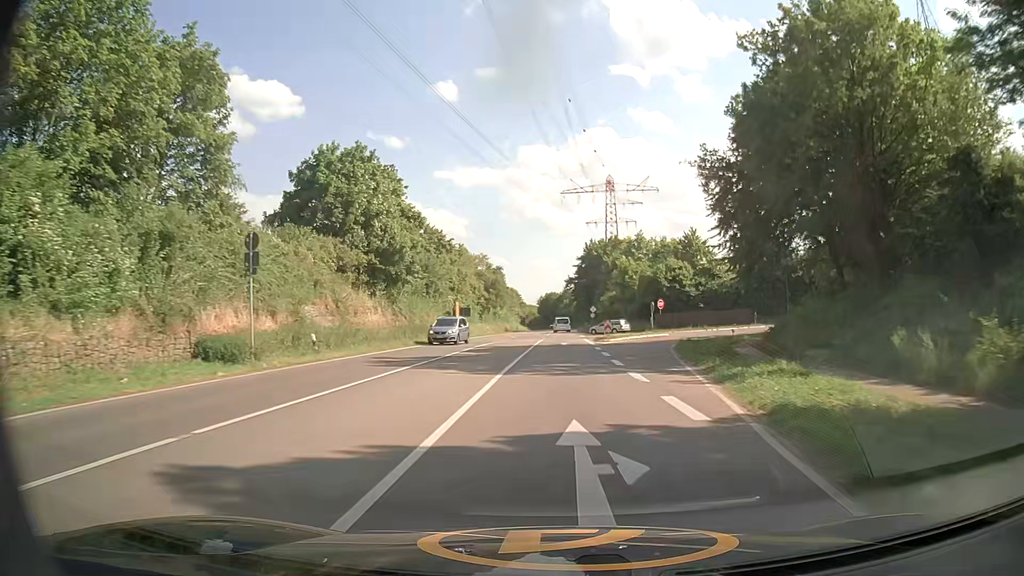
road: secondary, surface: asphalt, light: Day
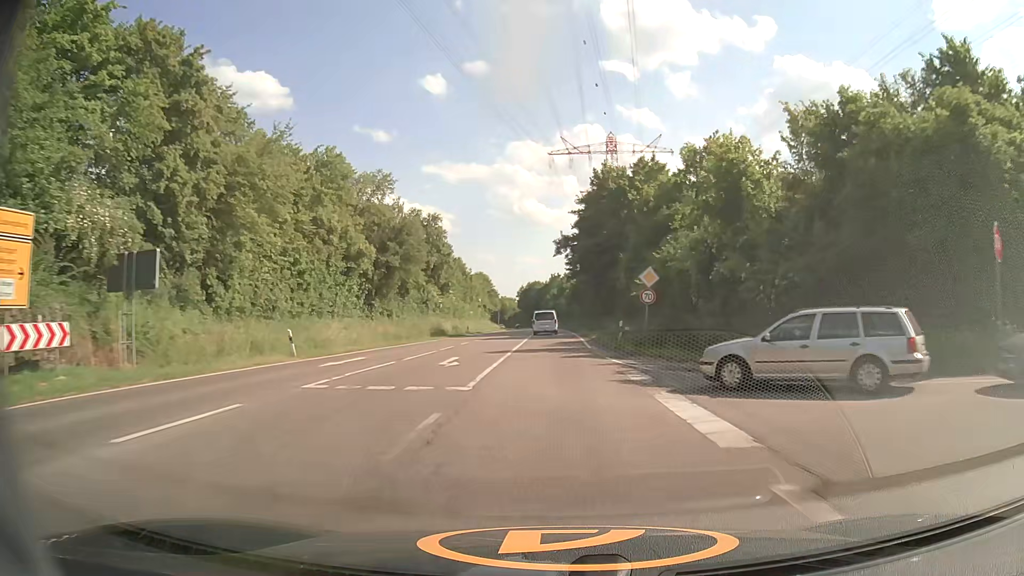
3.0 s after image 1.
(+0.9, +57.4) m; +1°
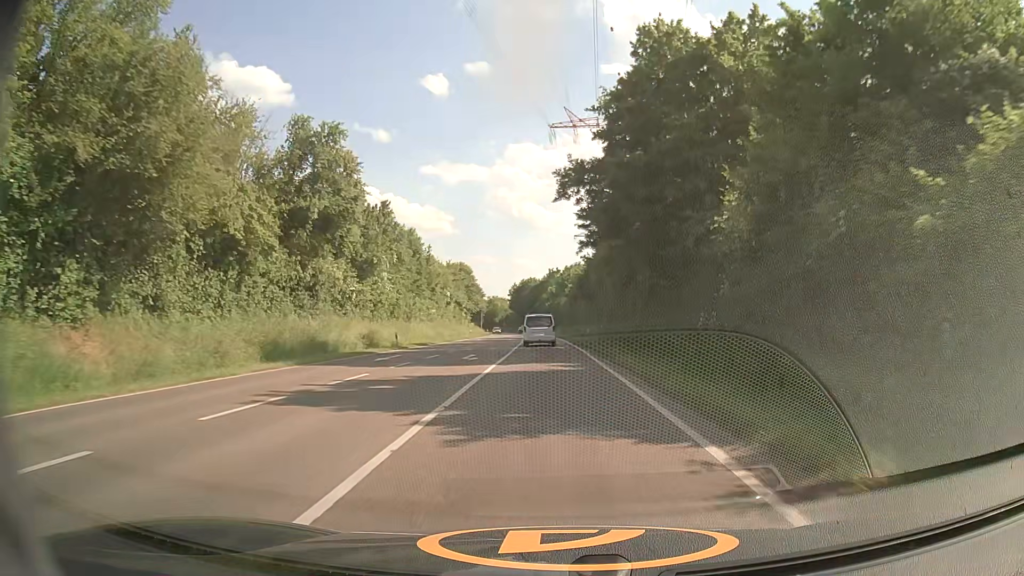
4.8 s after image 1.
(0.0, +33.0) m; 0°
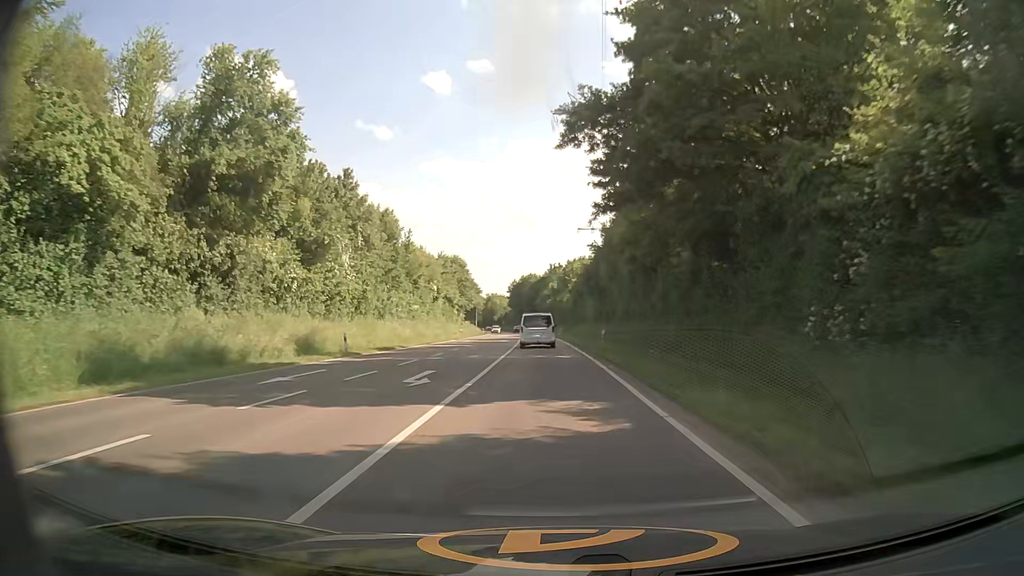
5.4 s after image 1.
(0.0, +10.6) m; 0°
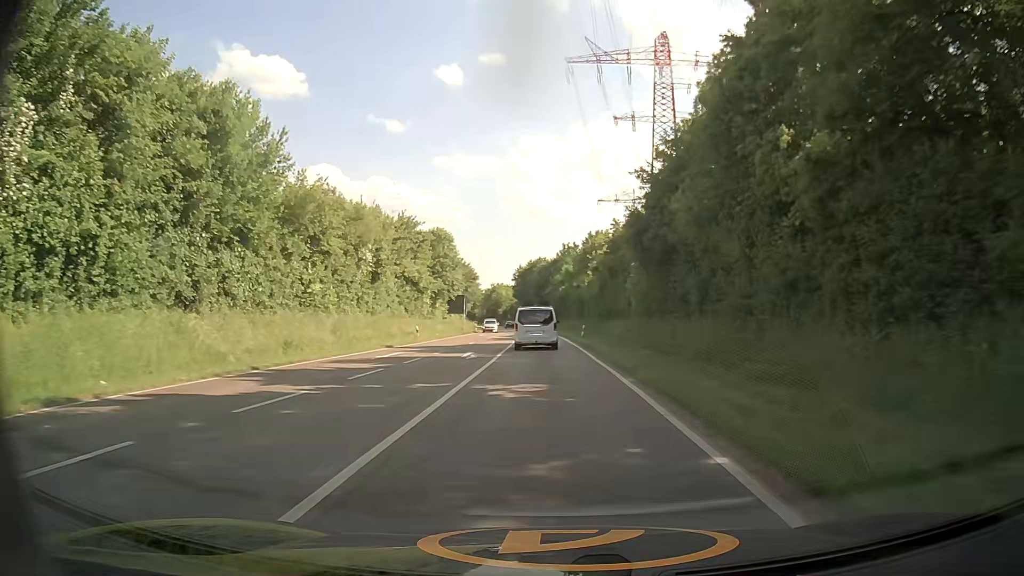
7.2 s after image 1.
(-0.2, +30.4) m; -2°
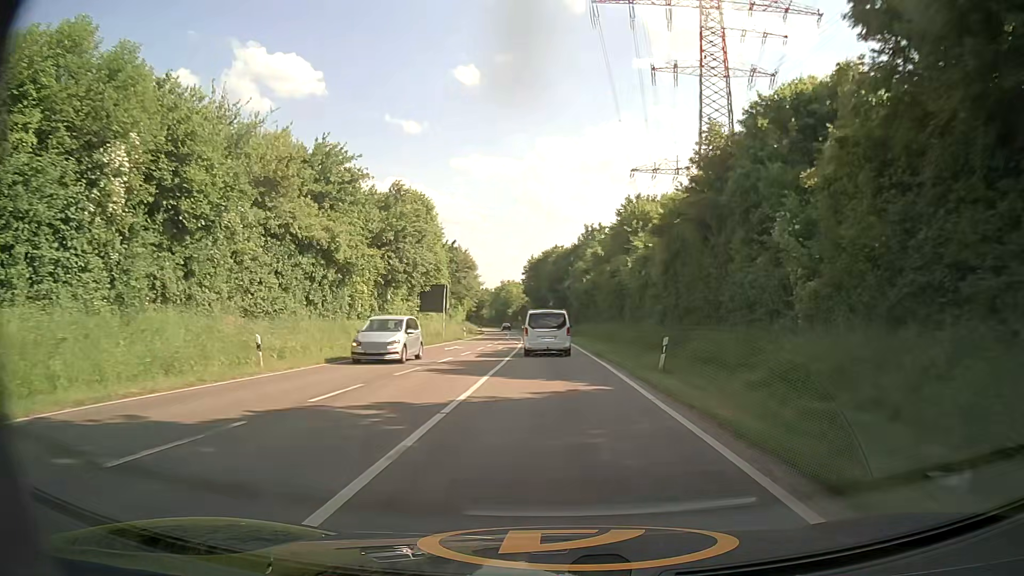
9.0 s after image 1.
(-0.1, +28.0) m; -1°
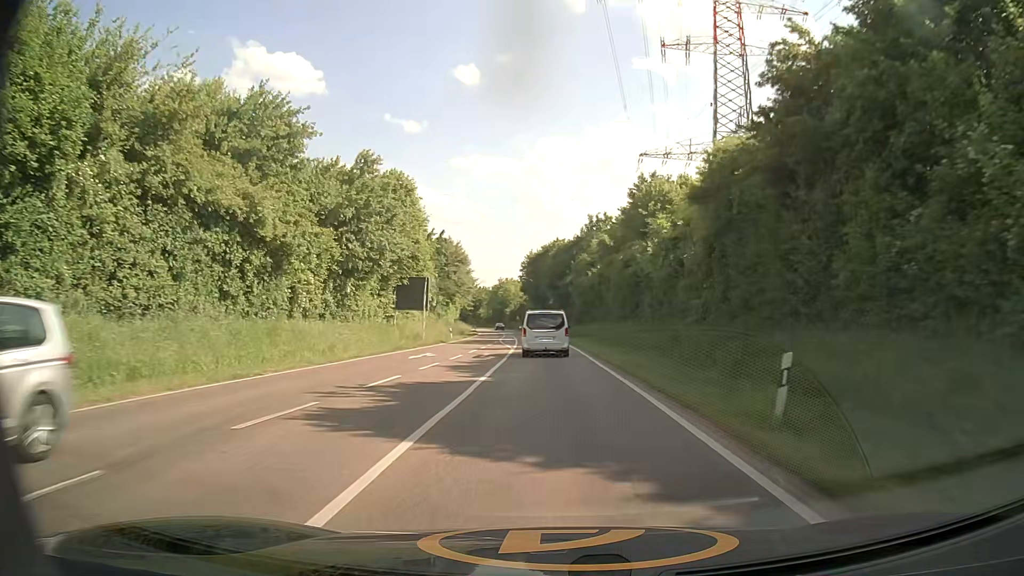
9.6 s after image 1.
(0.0, +9.3) m; 0°
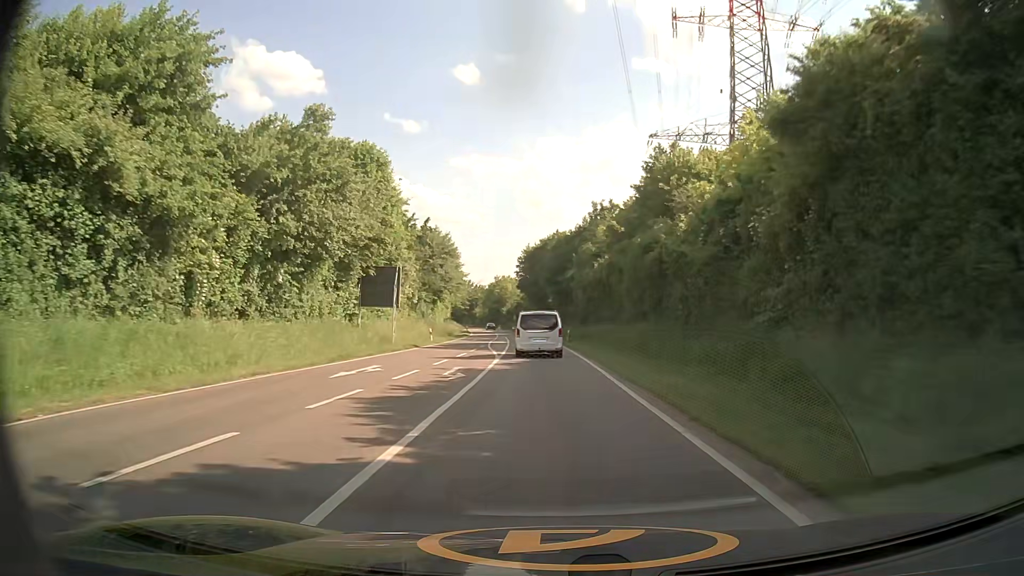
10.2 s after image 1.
(0.0, +9.4) m; 0°
(0, +10) (0, +20) (0, +30) (-1, +40) (-1, +50) (-2, +60) (-3, +70) (-4, +80) (-5, +90) (-6, +100) m
